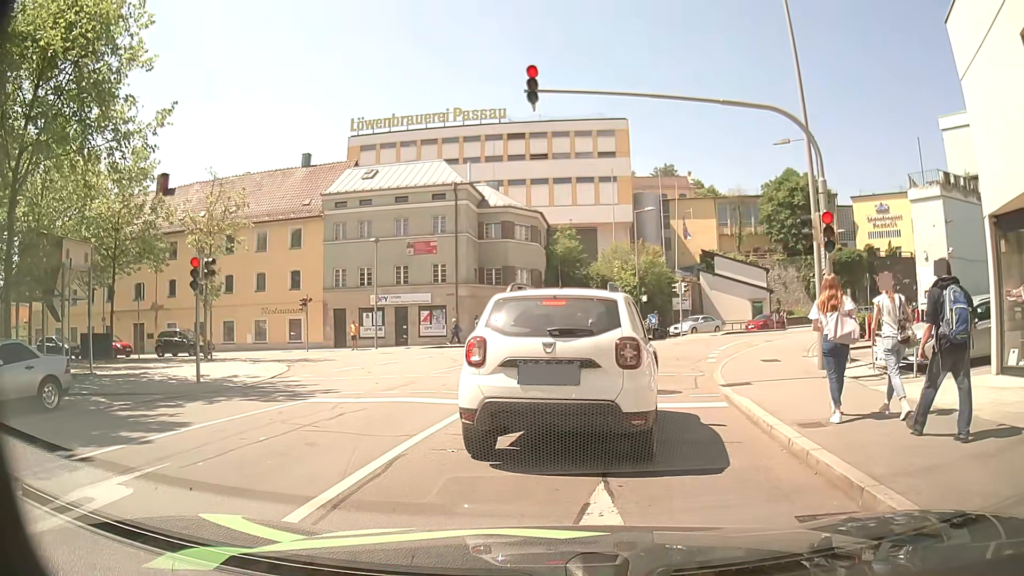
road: residential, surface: asphalt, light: Day
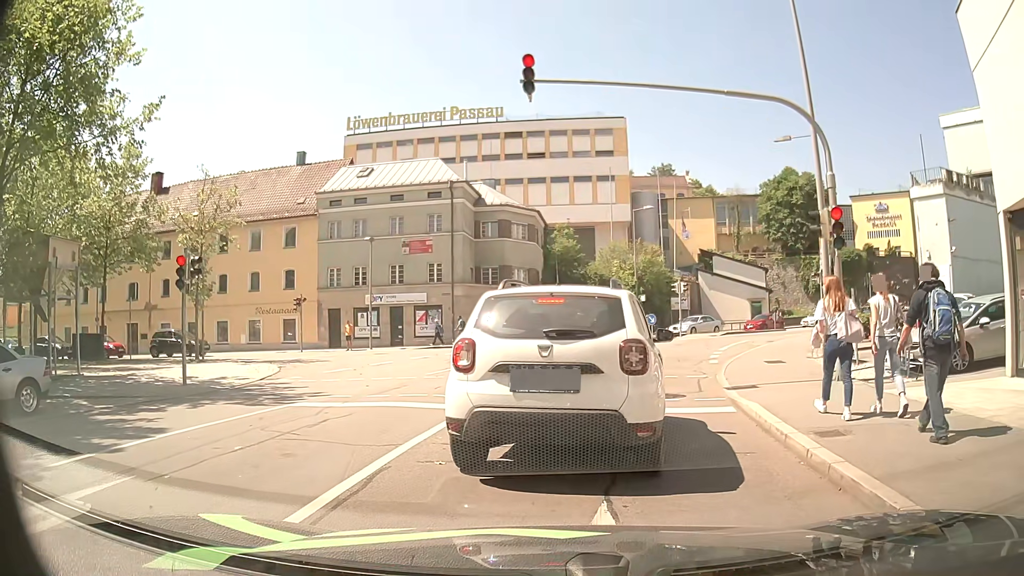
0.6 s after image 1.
(0.0, +0.5) m; 0°
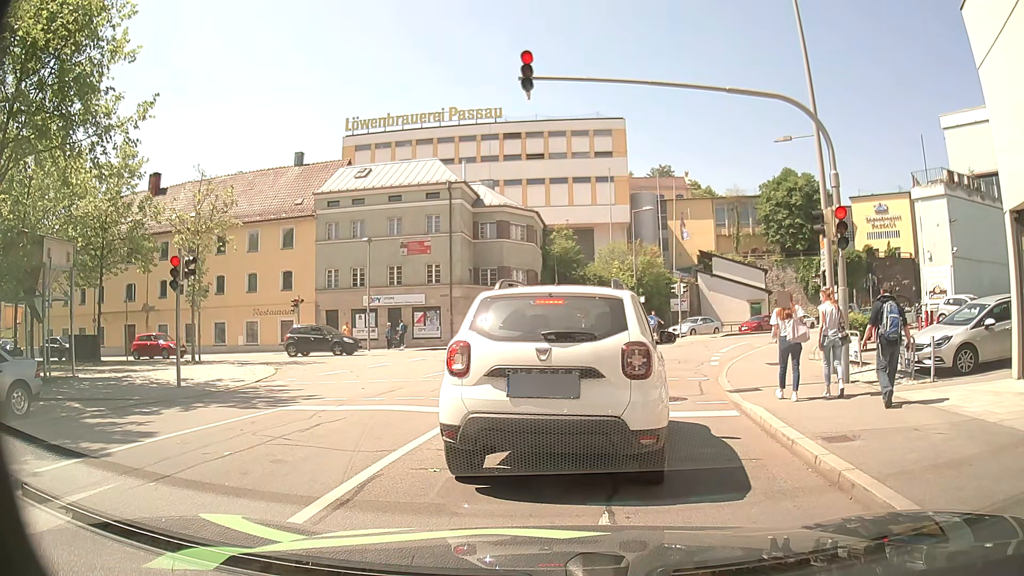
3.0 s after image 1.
(0.0, +0.3) m; 0°
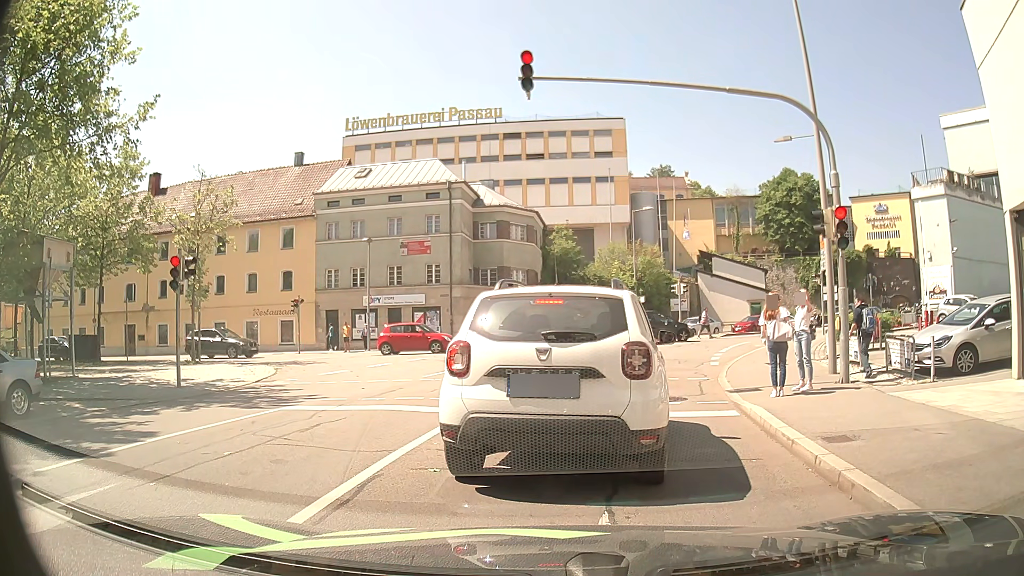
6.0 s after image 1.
(0.0, 0.0) m; 0°
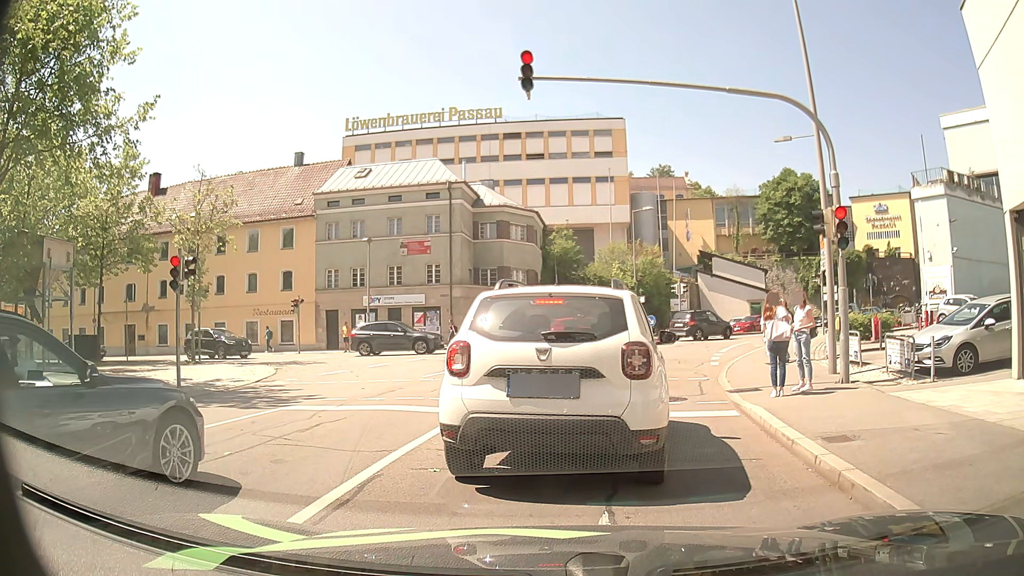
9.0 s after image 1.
(0.0, 0.0) m; 0°
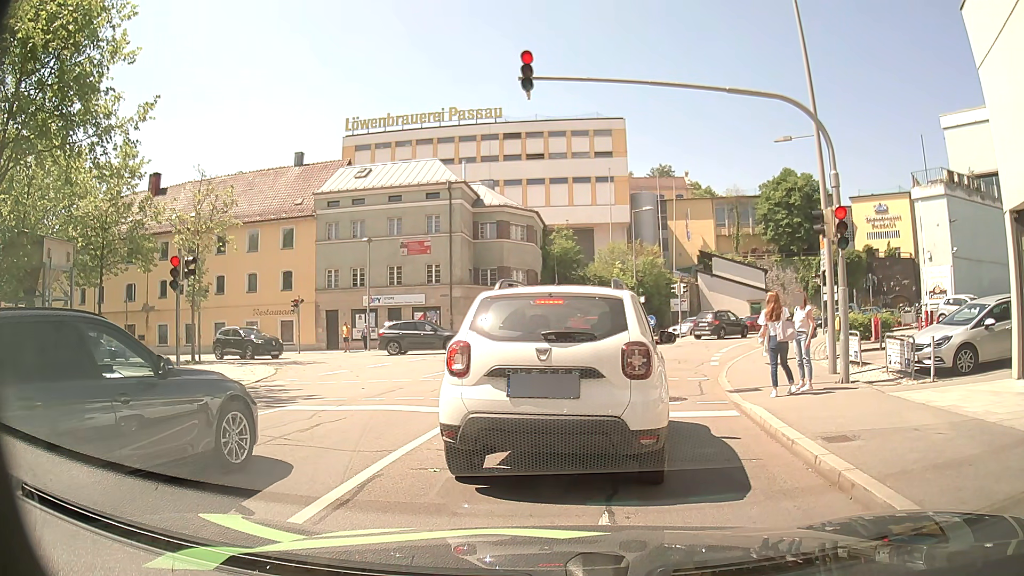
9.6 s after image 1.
(0.0, 0.0) m; 0°
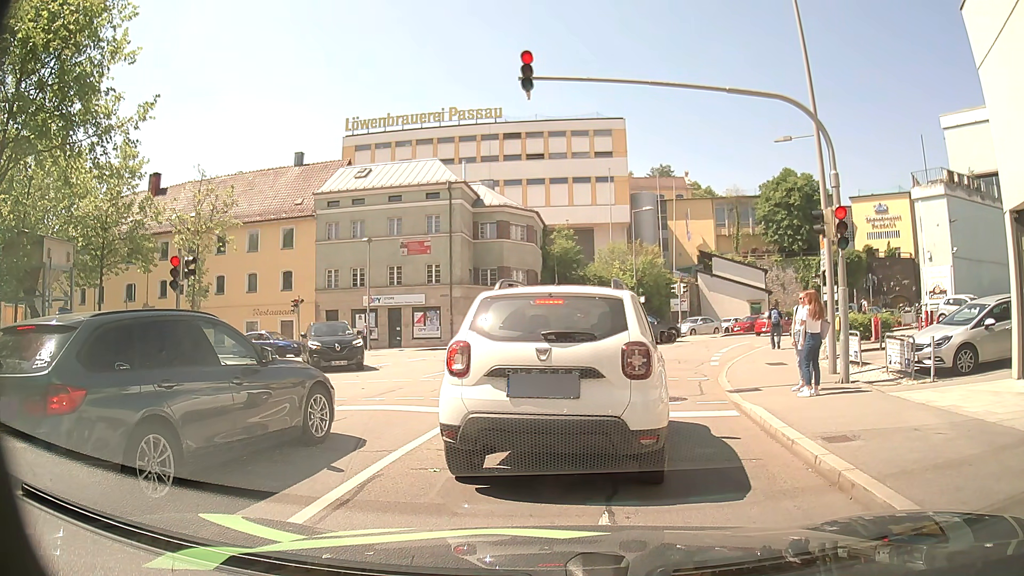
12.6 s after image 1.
(0.0, 0.0) m; 0°
